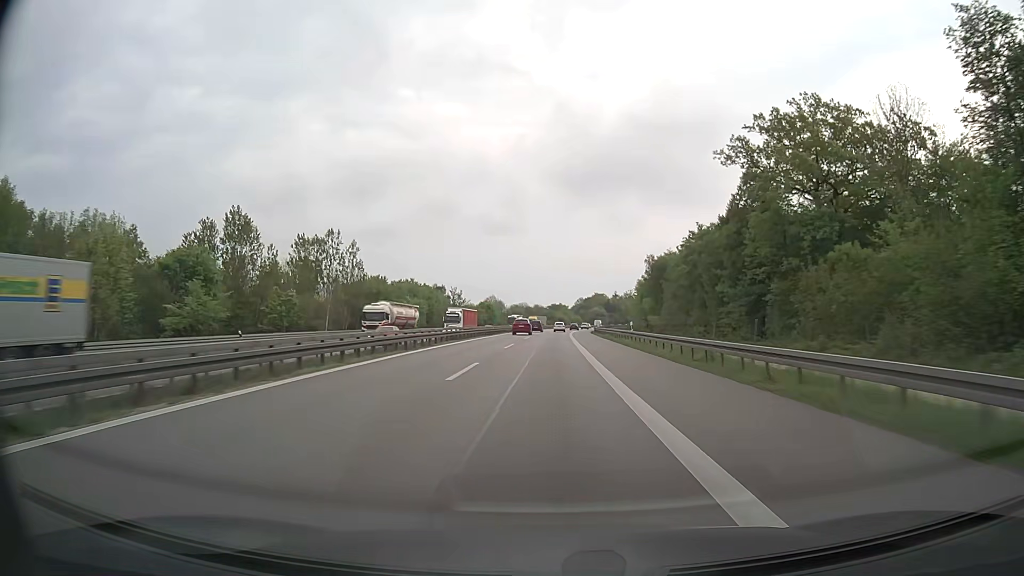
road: motorway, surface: asphalt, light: Day
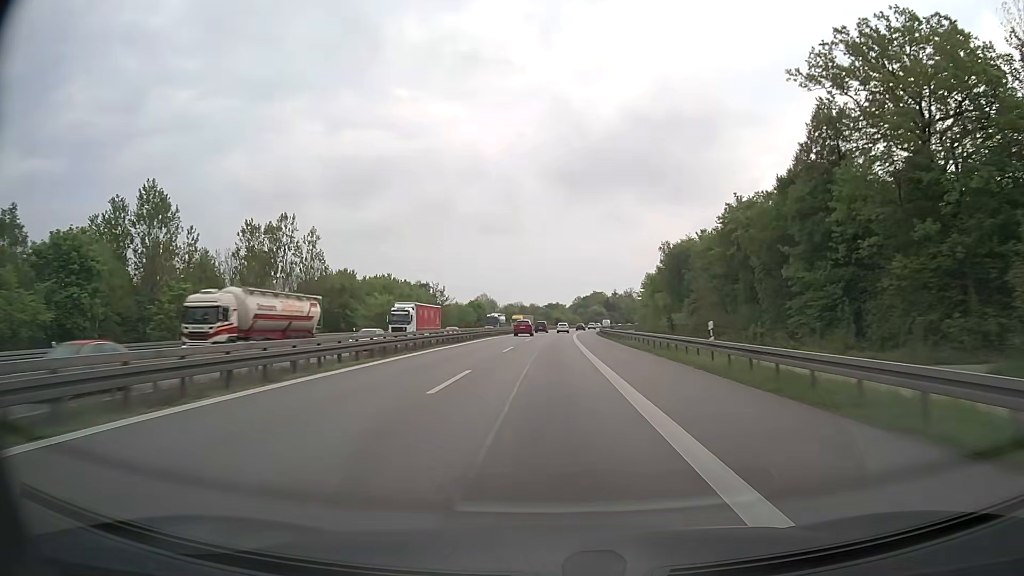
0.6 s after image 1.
(+0.1, +20.6) m; +1°
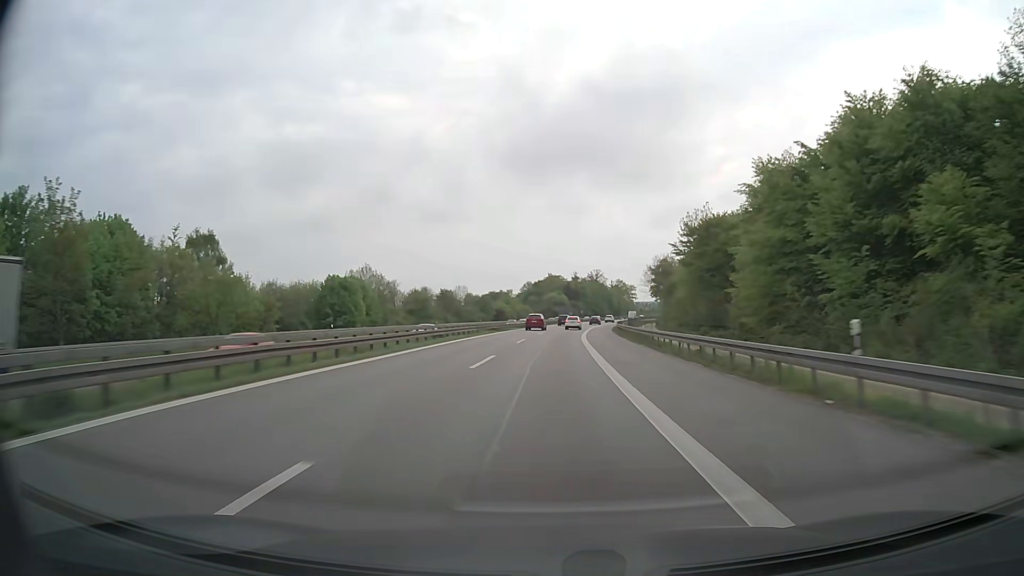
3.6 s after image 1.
(+2.4, +102.2) m; +4°
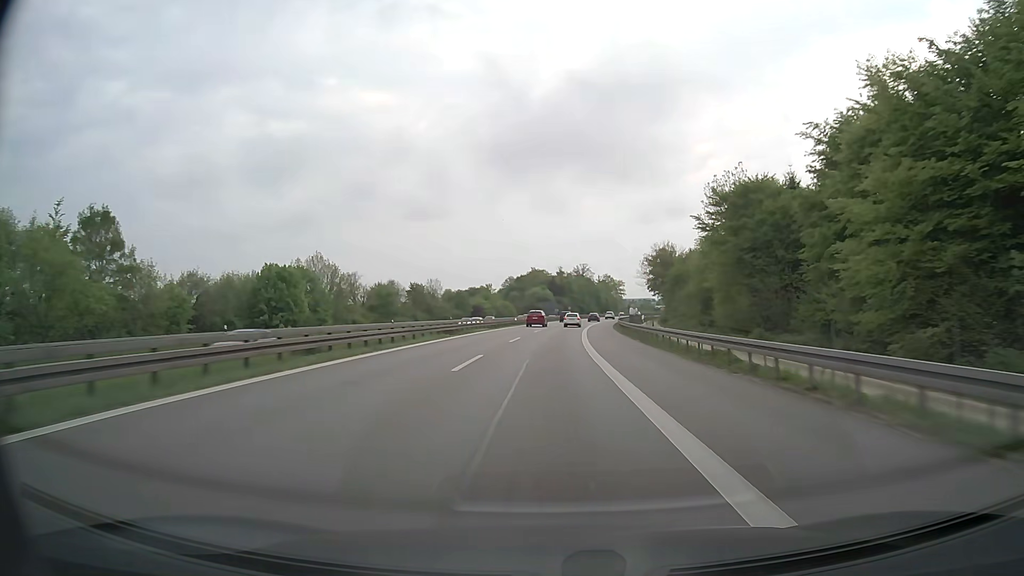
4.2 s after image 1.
(+0.2, +20.2) m; +1°
(0, +10) (0, +20) (+1, +30) (+1, +40) (+1, +50) (+2, +60) (+3, +70) (+4, +80) (+5, +90) (+6, +100) m
